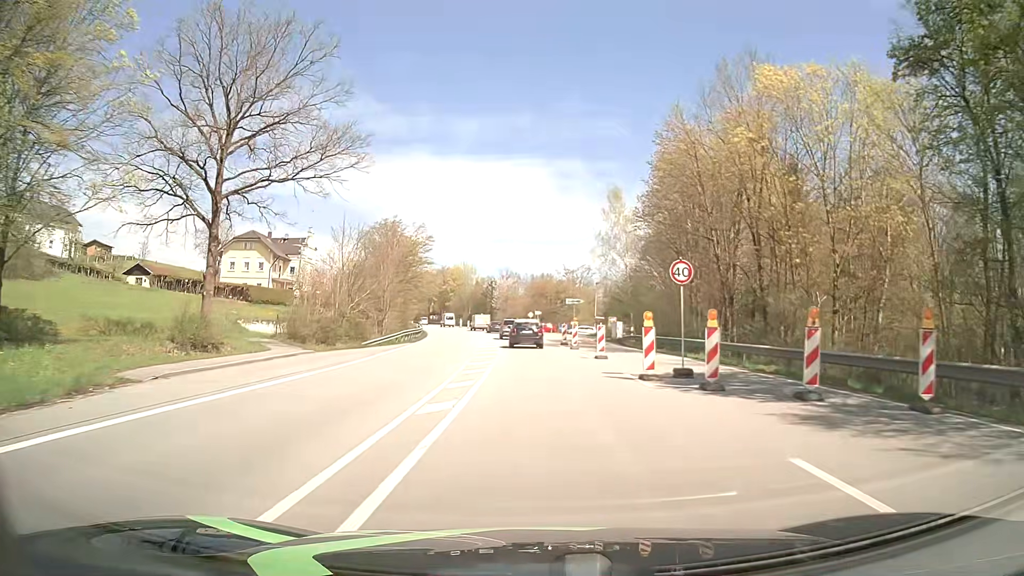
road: primary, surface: asphalt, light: Day
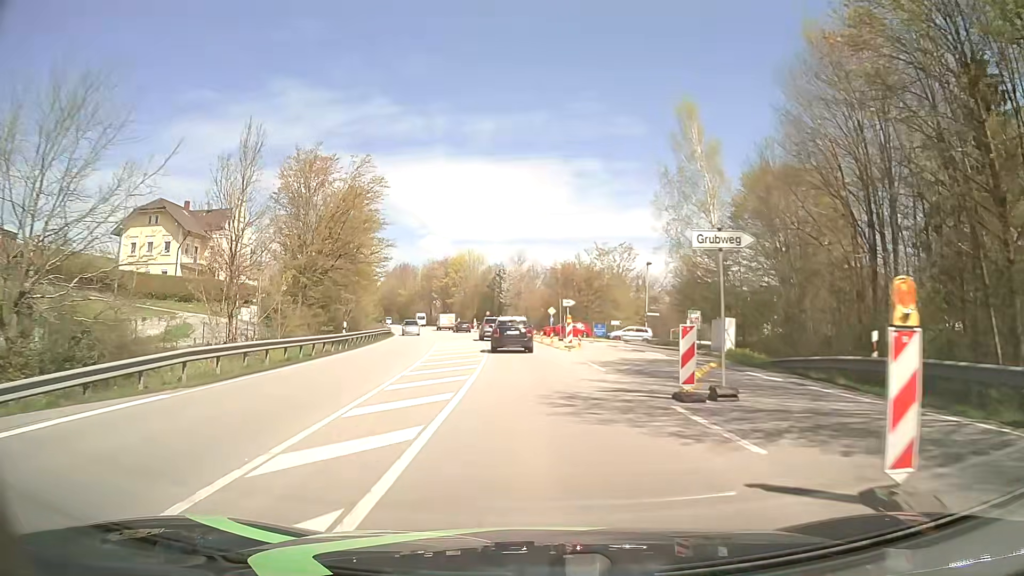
(-0.3, +31.3) m; -2°
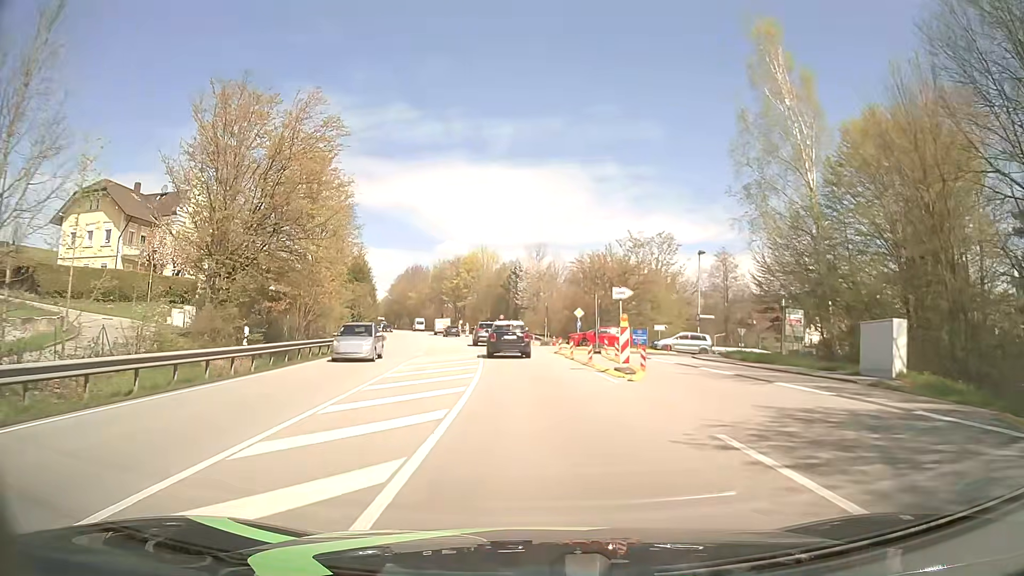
(-0.1, +14.4) m; -1°
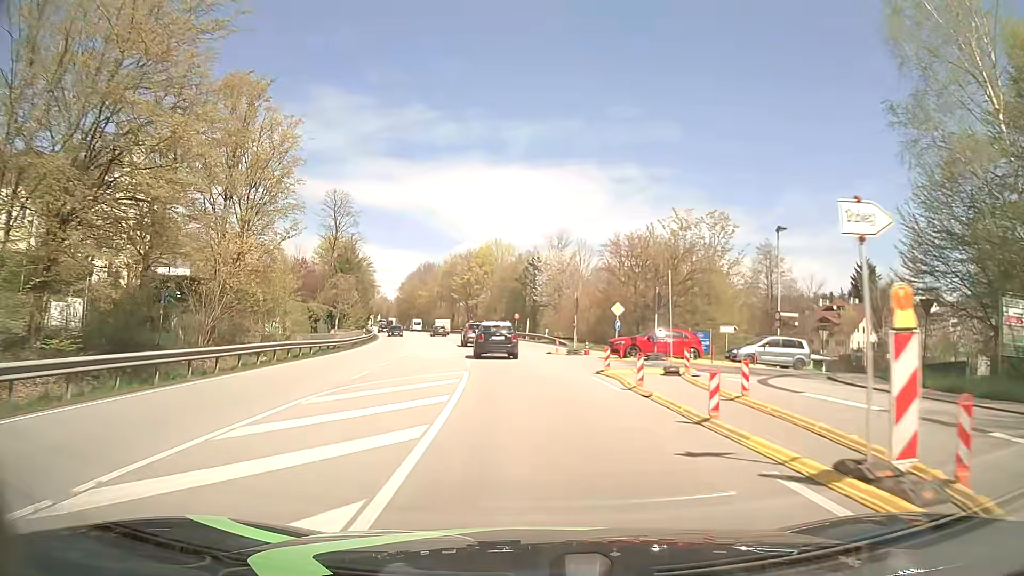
(-0.2, +14.2) m; -2°
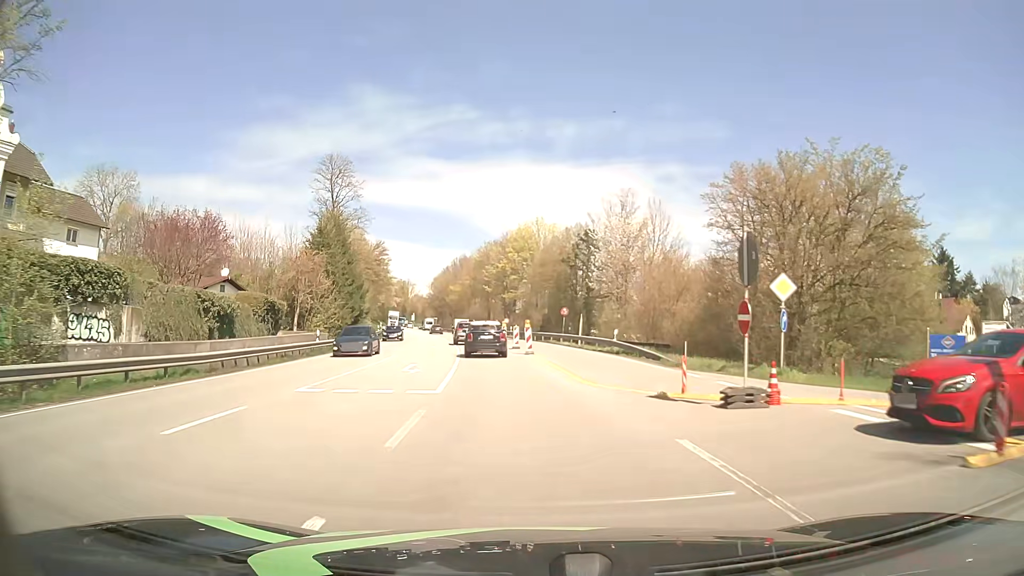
(-0.5, +22.0) m; -4°
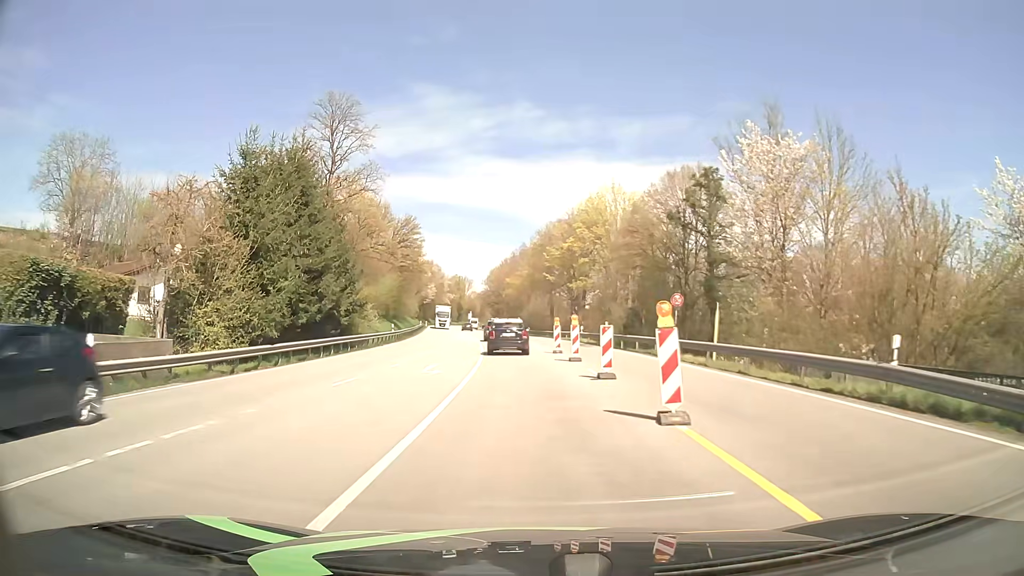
(-1.0, +23.1) m; -6°
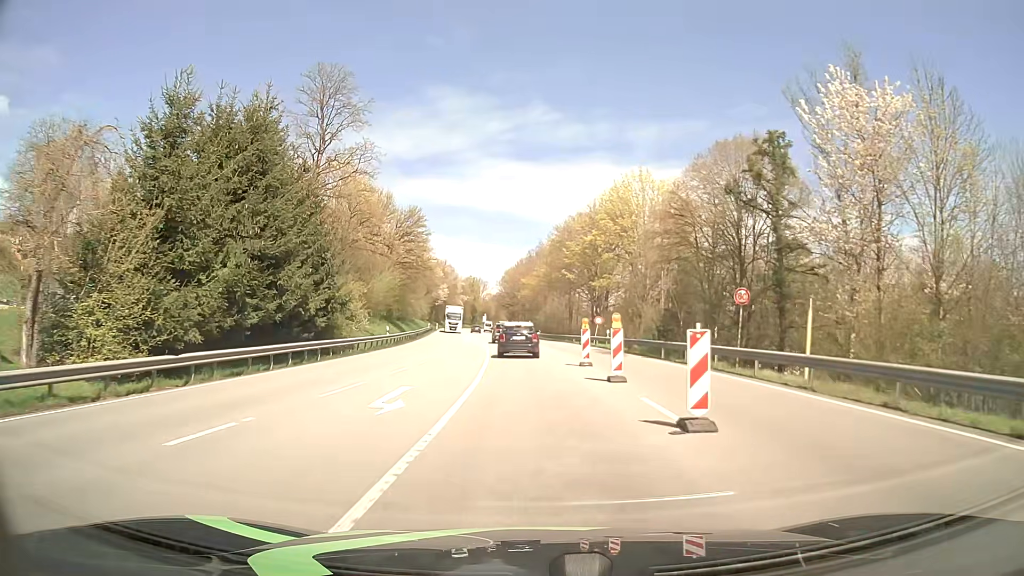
(-0.1, +7.8) m; -1°
